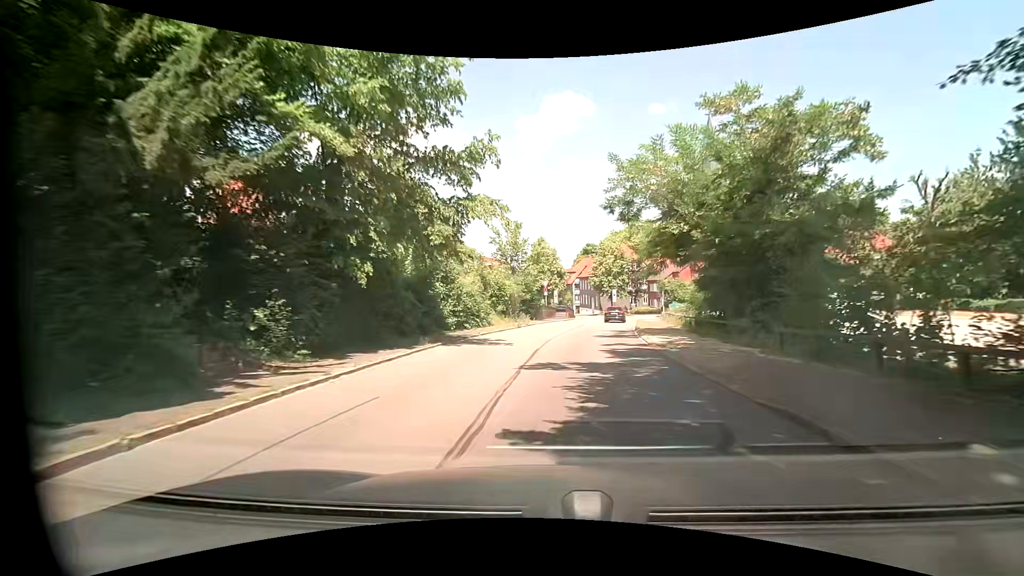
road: unclassified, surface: asphalt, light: Day
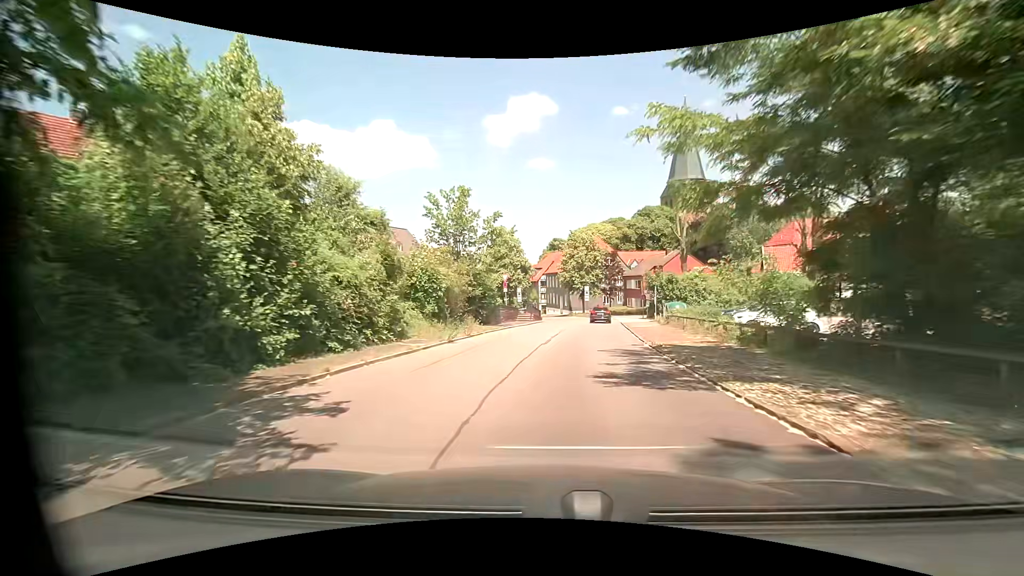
(+0.5, +13.1) m; +4°
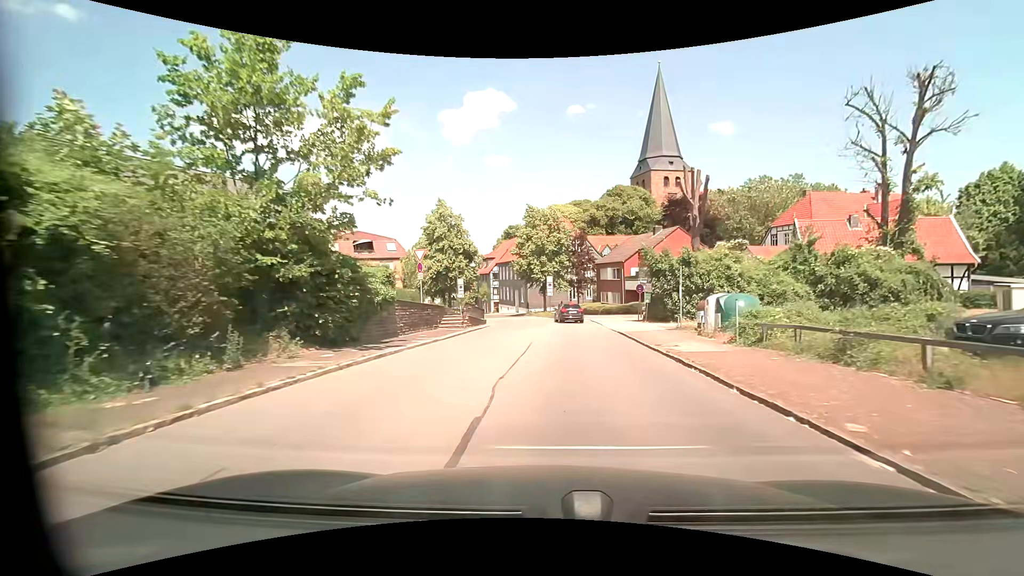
(+0.8, +19.0) m; +5°
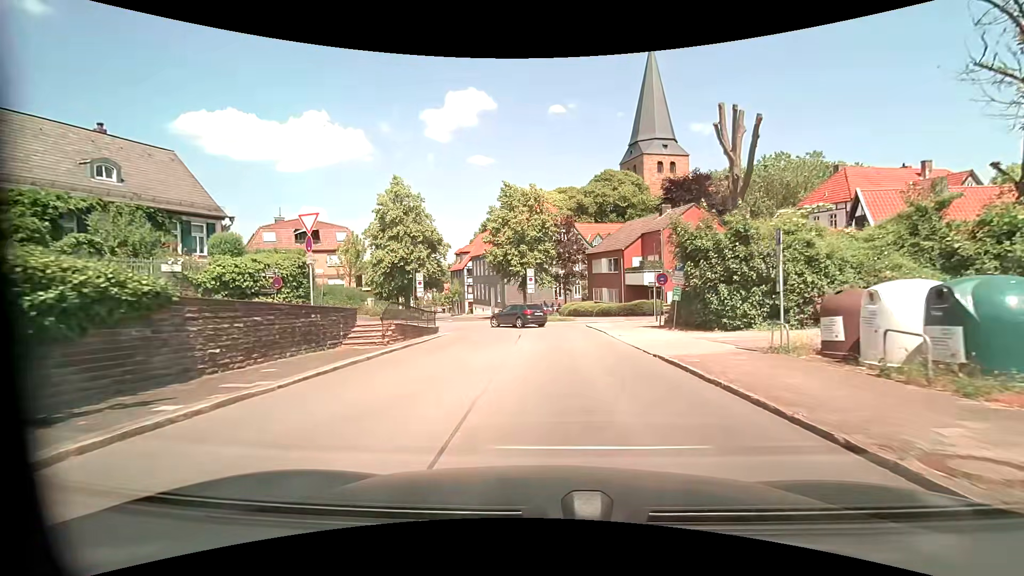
(+0.2, +11.3) m; +2°
(0, +10) (0, +20) (-1, +30) (-3, +40) (-6, +49) (-10, +59) (-13, +68) (-17, +77) (-20, +87) (-24, +96) m
